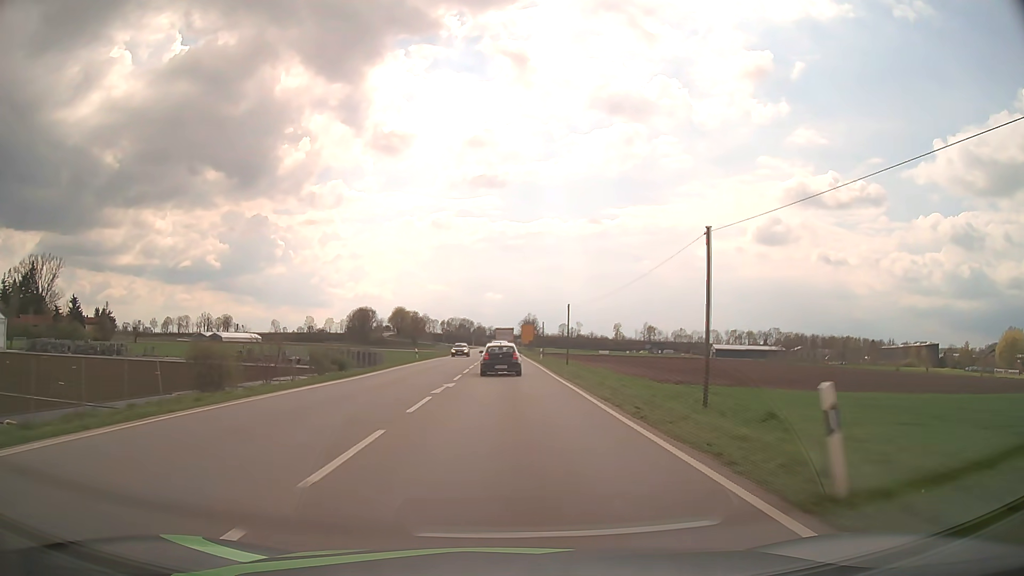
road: primary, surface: asphalt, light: Day
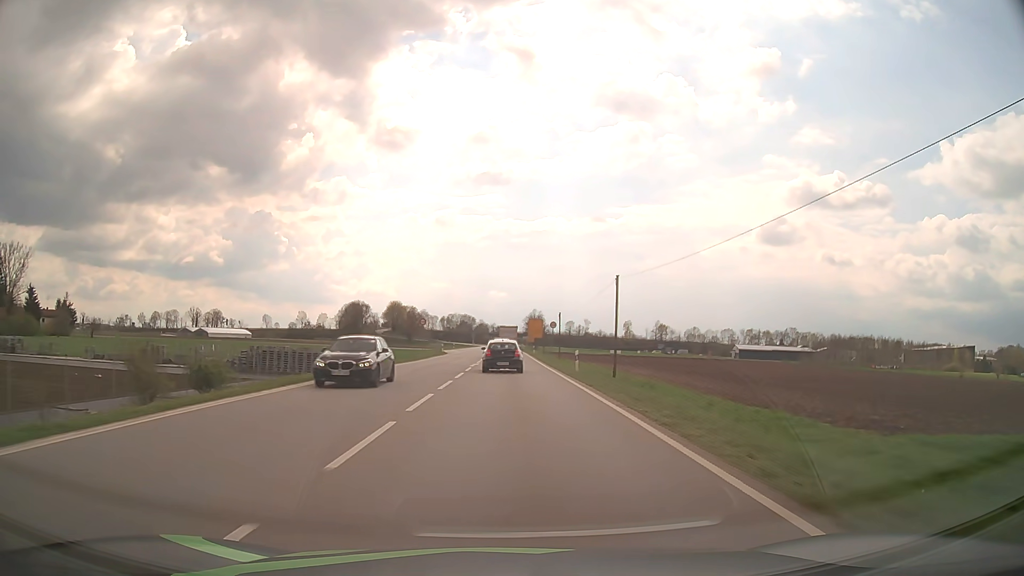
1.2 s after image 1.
(-0.1, +25.2) m; 0°
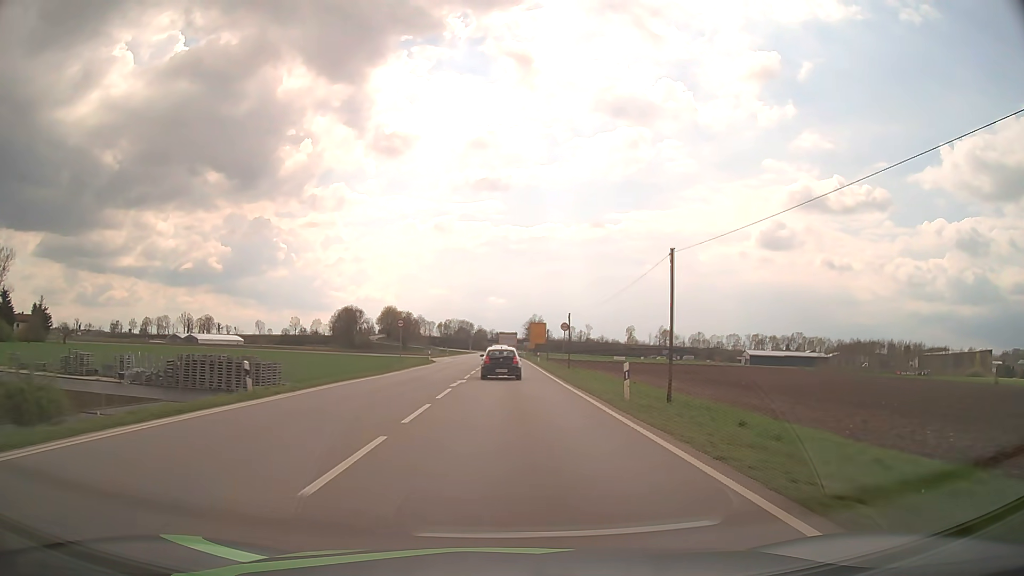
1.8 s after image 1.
(0.0, +12.6) m; 0°
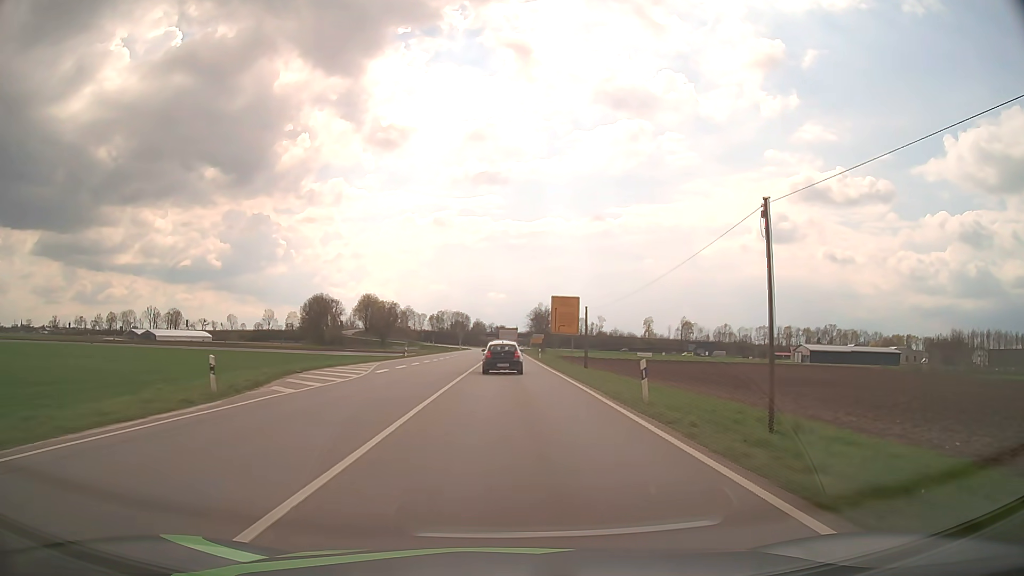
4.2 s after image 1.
(+0.1, +50.0) m; 0°
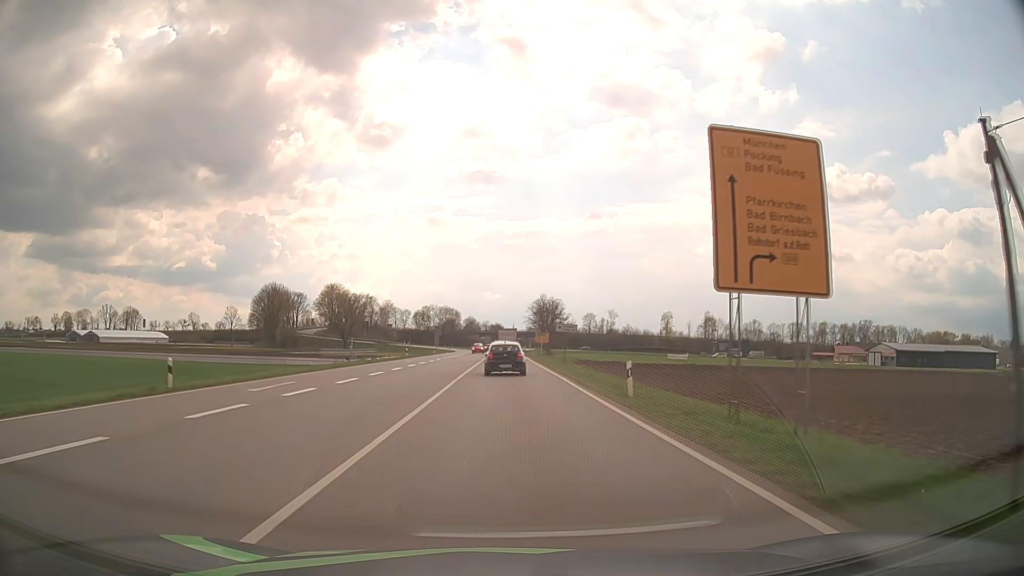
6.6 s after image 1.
(+0.1, +49.3) m; 0°
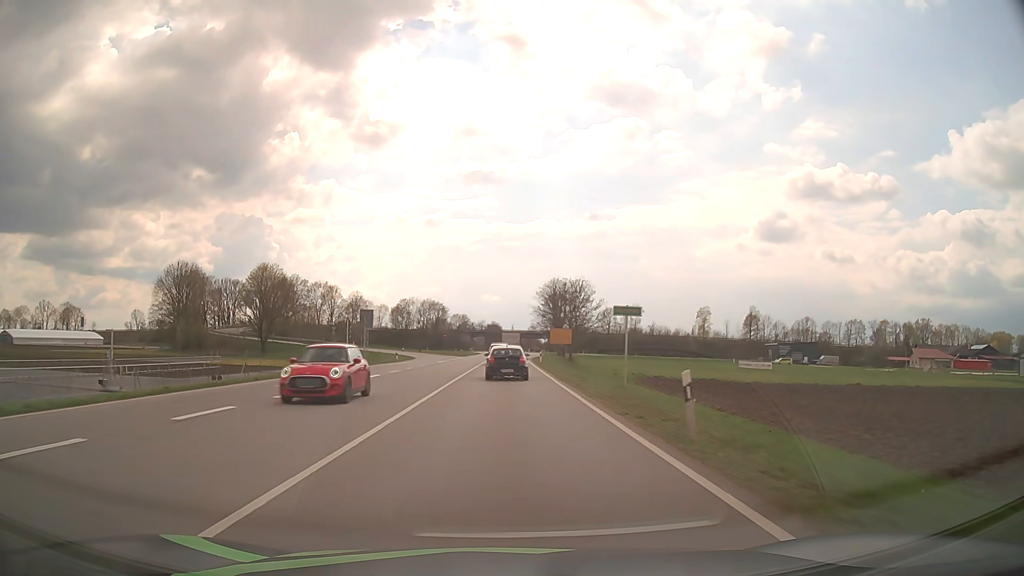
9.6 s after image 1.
(+0.2, +60.5) m; 0°
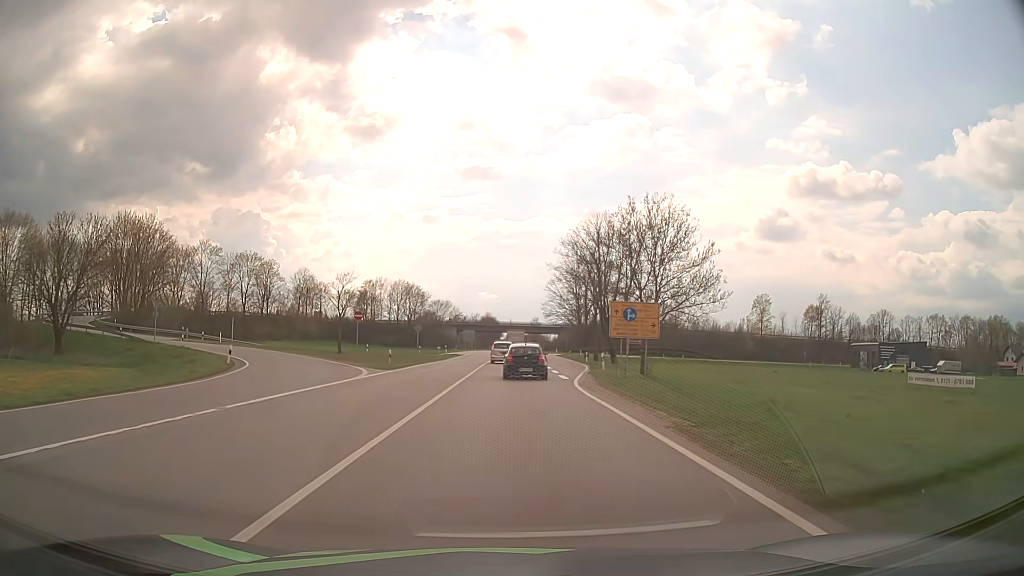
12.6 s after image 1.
(+0.1, +60.0) m; 0°
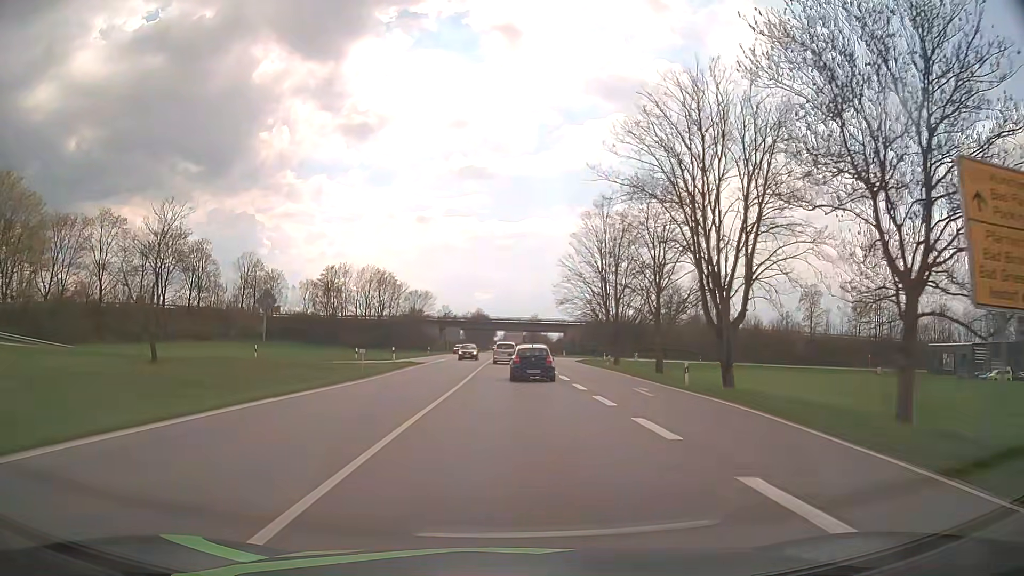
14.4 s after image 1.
(+0.2, +35.9) m; +1°
(0, +10) (0, +20) (0, +30) (0, +40) (0, +50) (0, +60) (0, +70) (+1, +80) (+1, +90) (+1, +100) m
